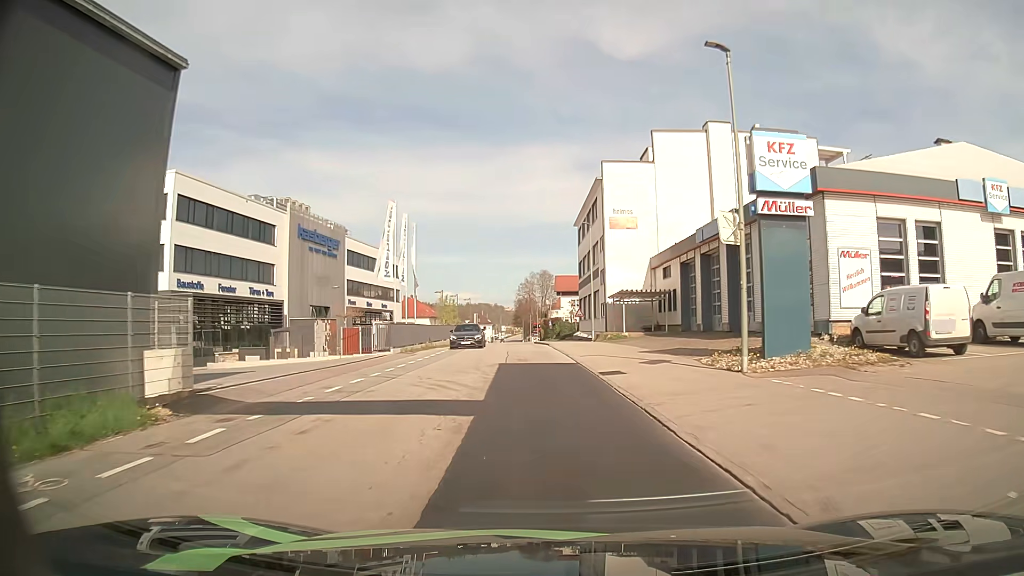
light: Day
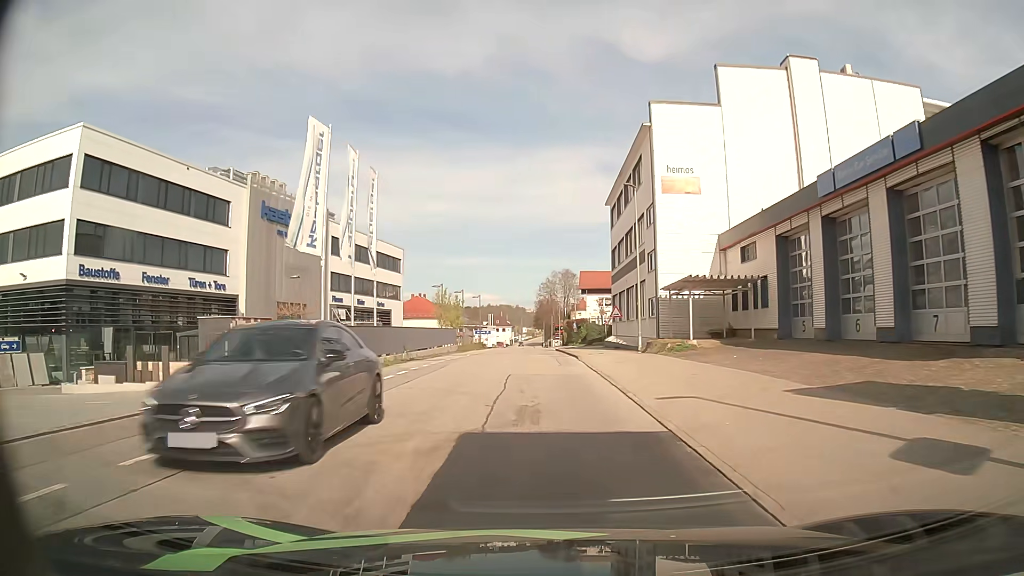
(-0.2, +14.0) m; -2°
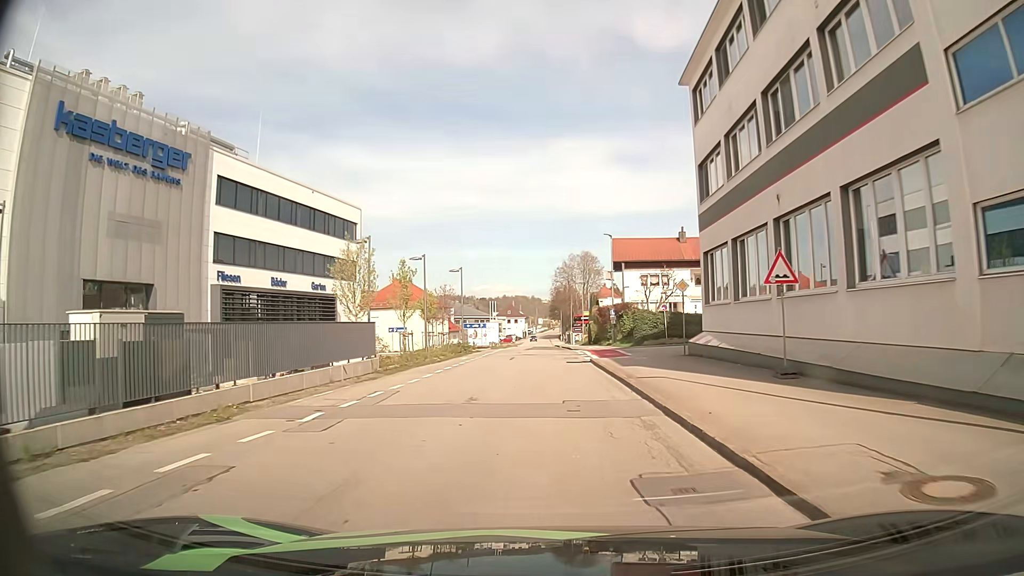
(-0.4, +28.0) m; -2°
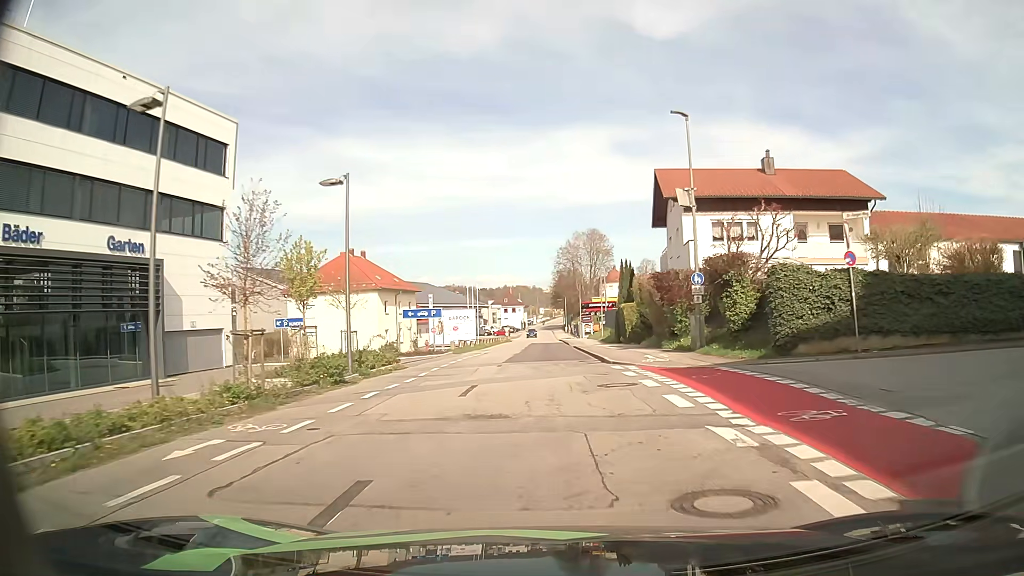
(+0.3, +27.6) m; +2°
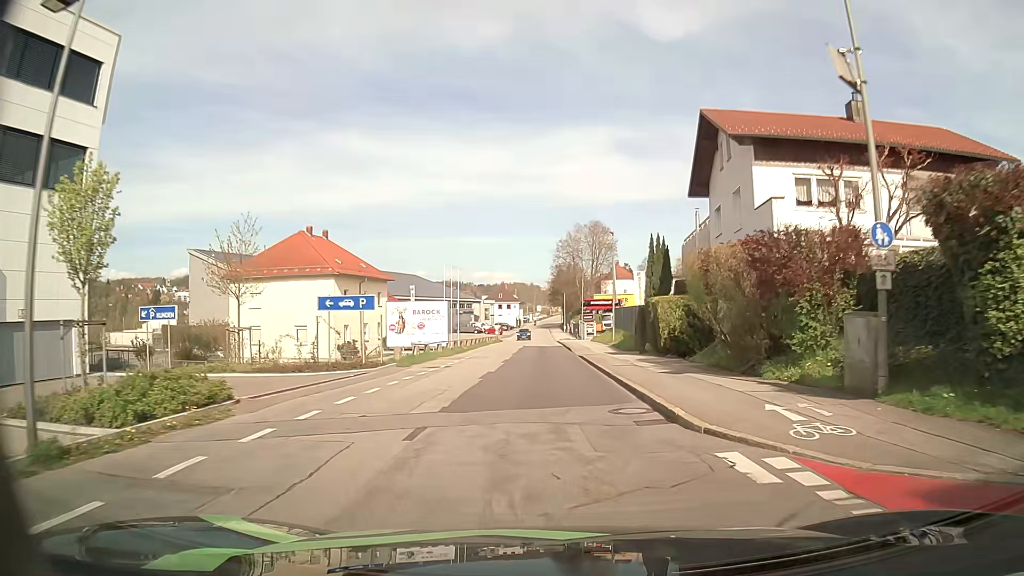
(-0.4, +13.1) m; -1°
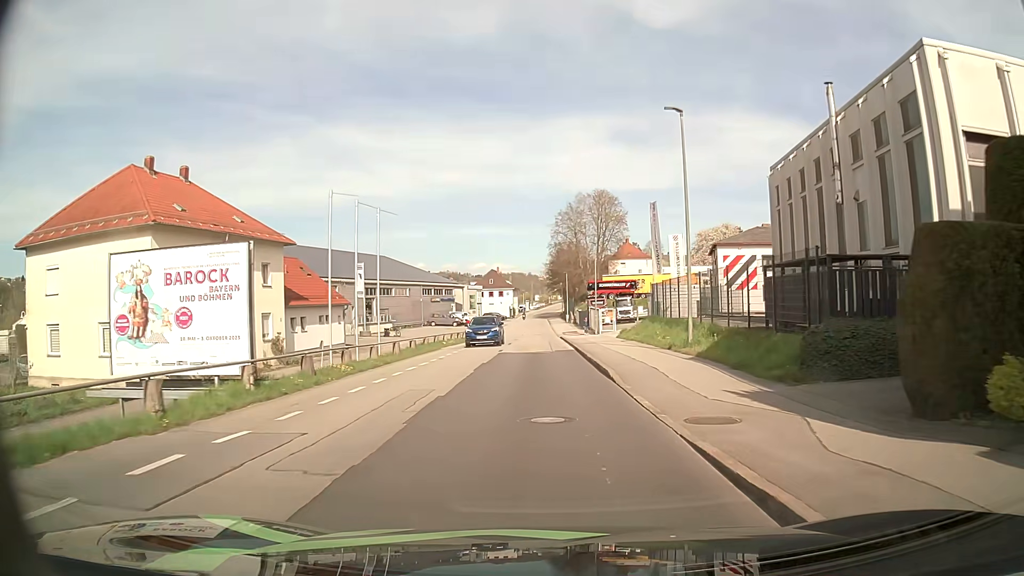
(-0.2, +26.7) m; 0°
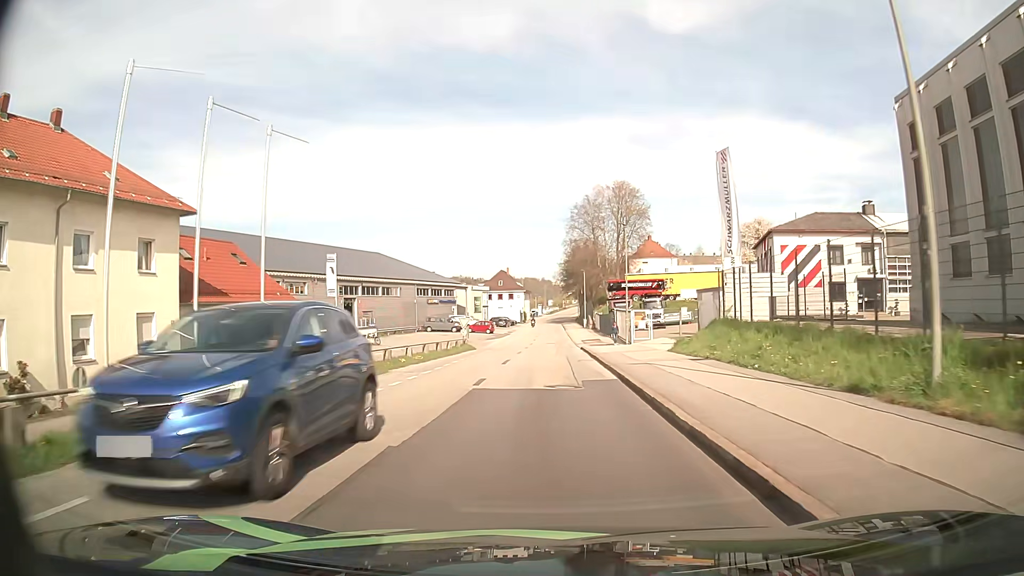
(-0.2, +14.2) m; -1°
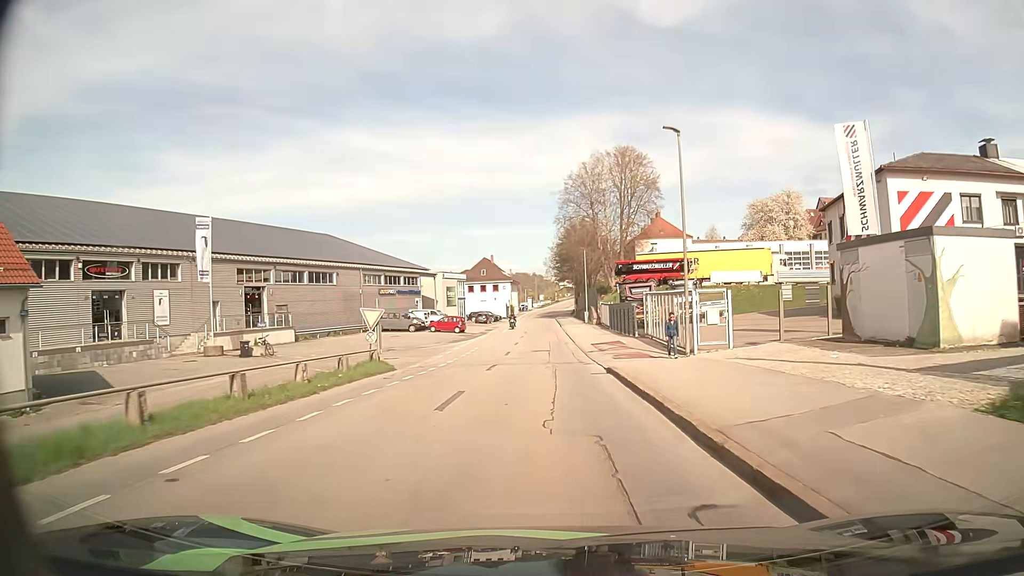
(+0.1, +21.8) m; 0°
(0, +10) (0, +20) (0, +30) (0, +40) (0, +50) (0, +60) (0, +70) (0, +80) (0, +90) (0, +100) m
